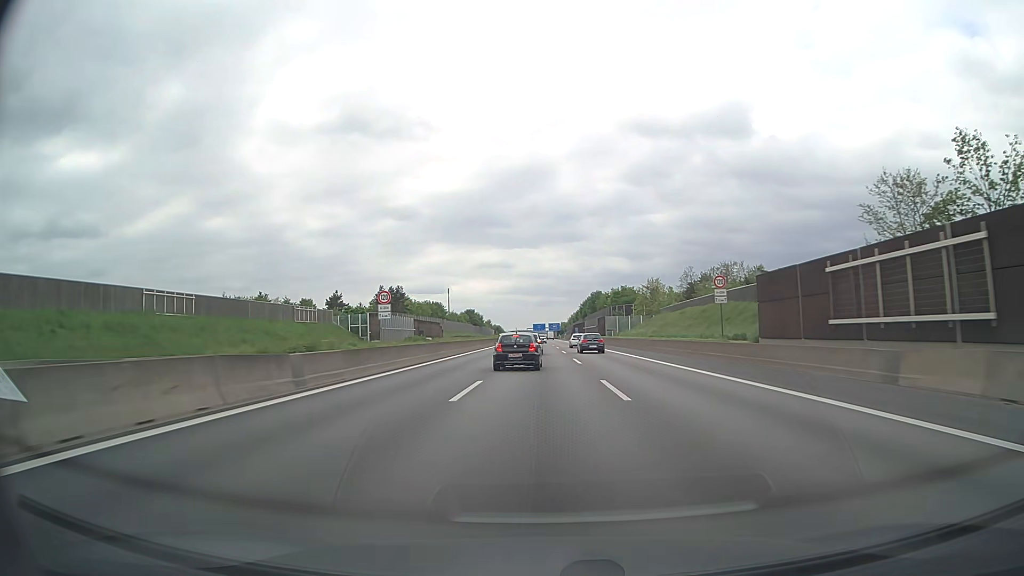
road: motorway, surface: asphalt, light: Day
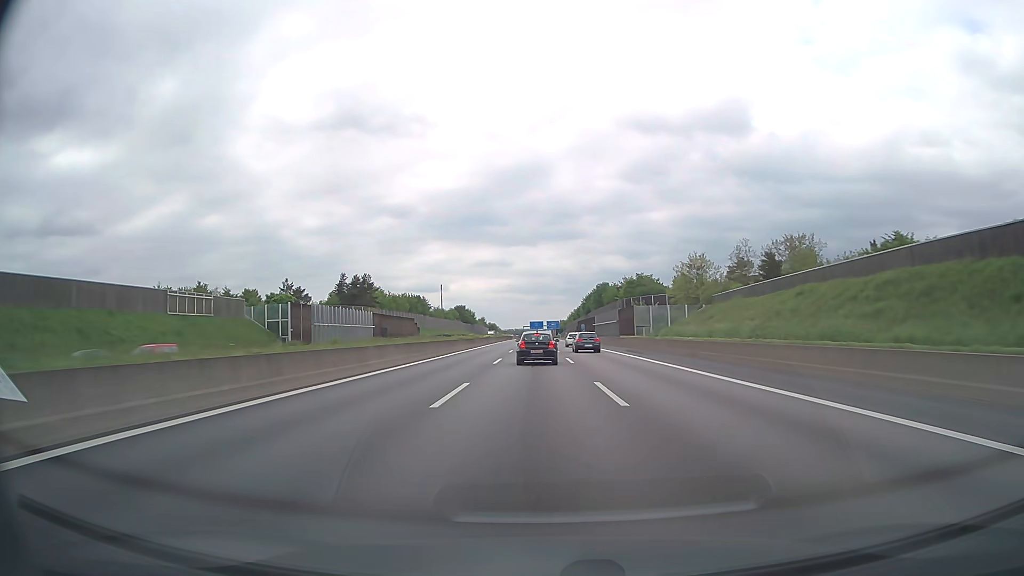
(0.0, +36.9) m; 0°
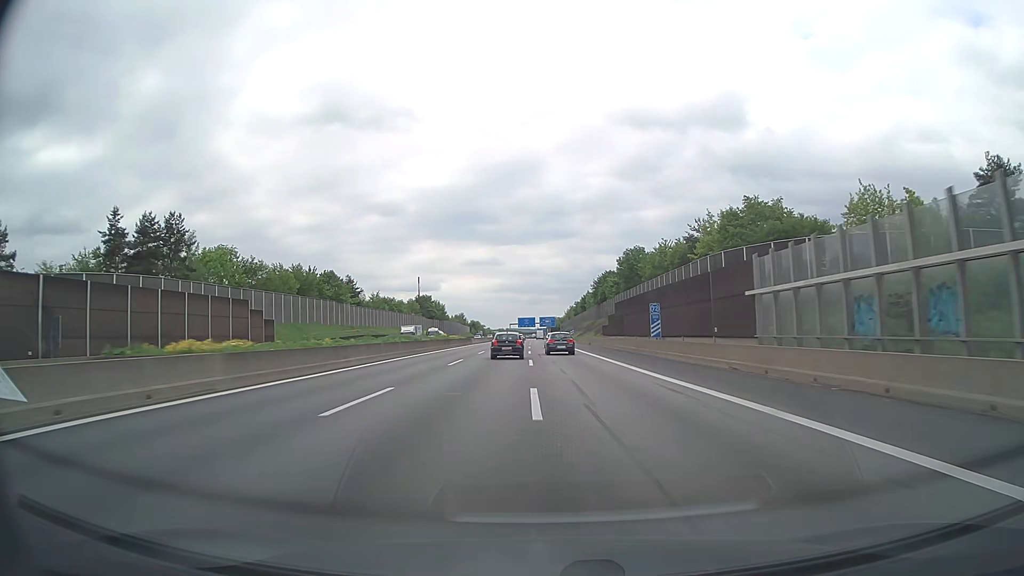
(+0.2, +92.6) m; +1°
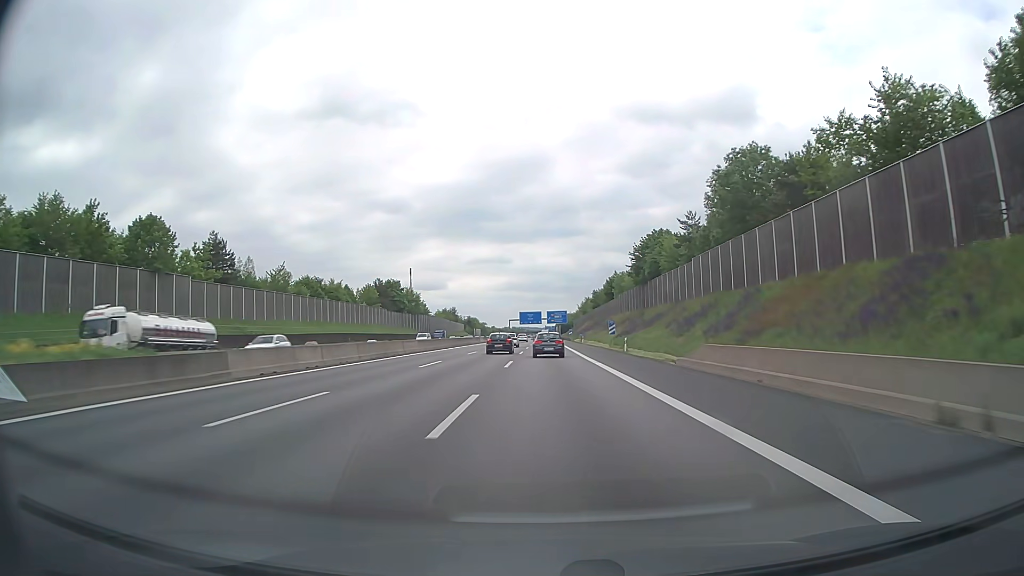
(-0.1, +73.9) m; -1°
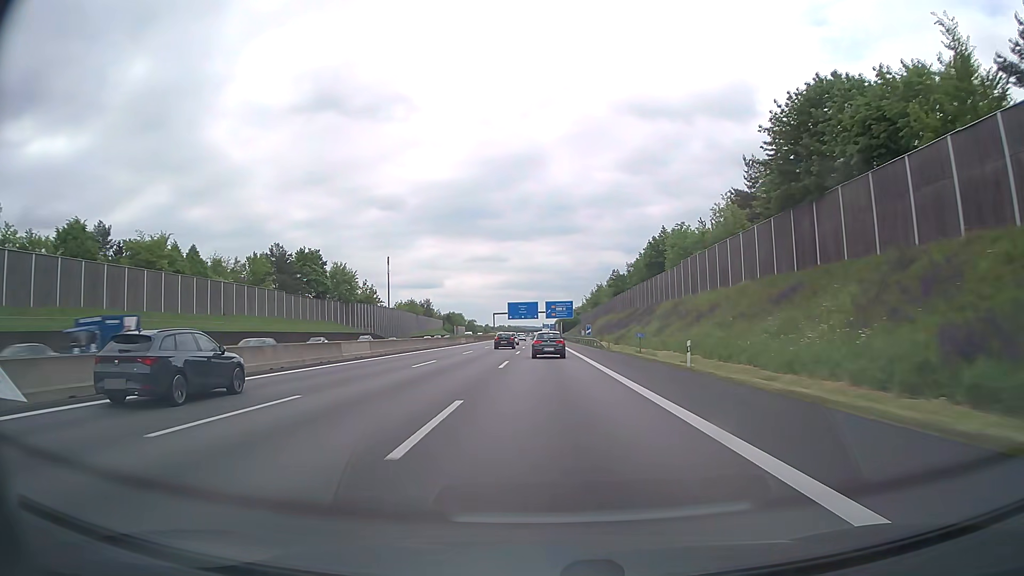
(-0.1, +73.4) m; 0°
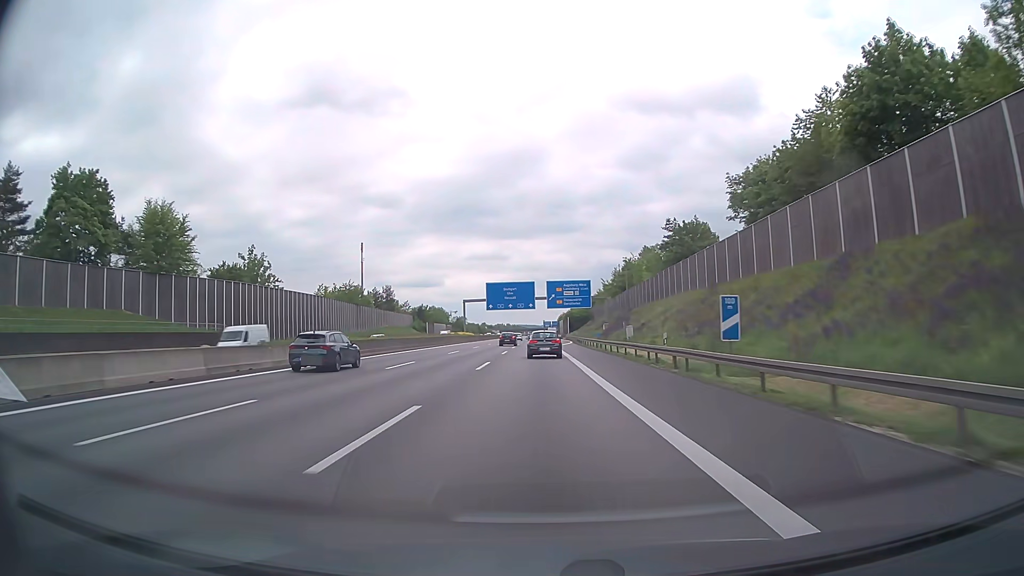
(+0.3, +73.5) m; 0°
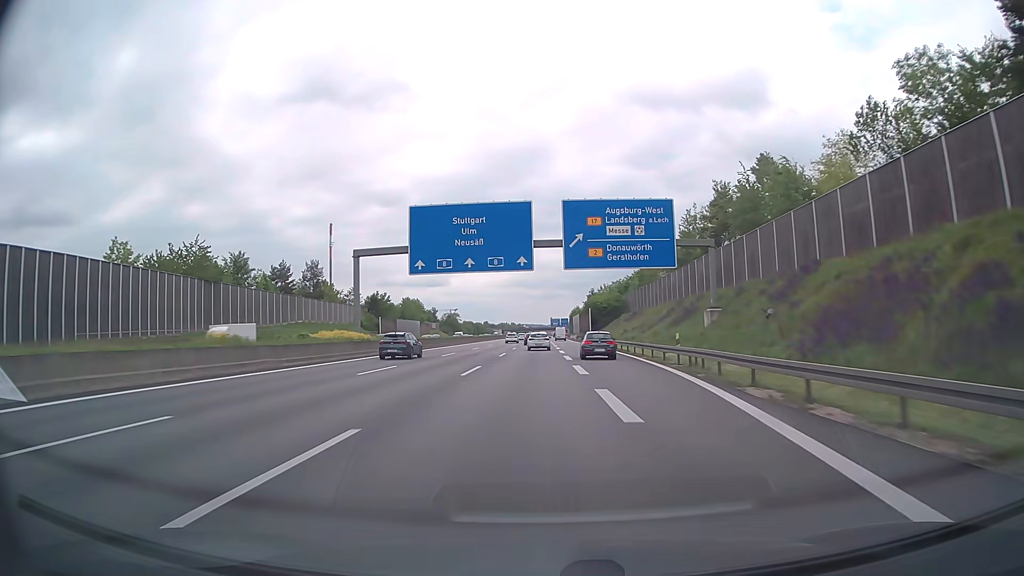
(-0.6, +73.4) m; -1°
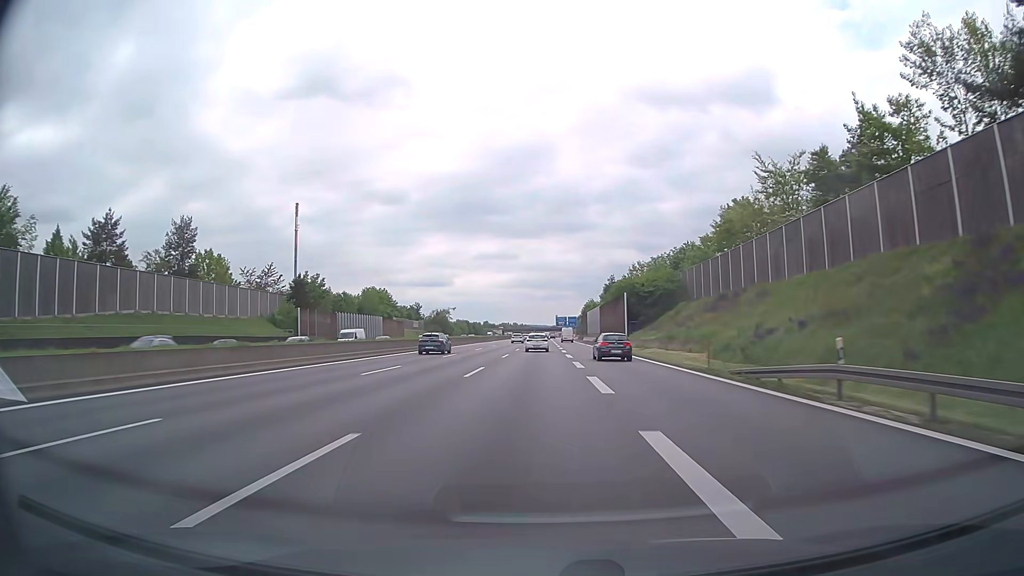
(-0.3, +55.1) m; -1°
(0, +10) (0, +20) (0, +30) (0, +40) (0, +50) (0, +60) (0, +70) (0, +80) (0, +90) (0, +100) m
